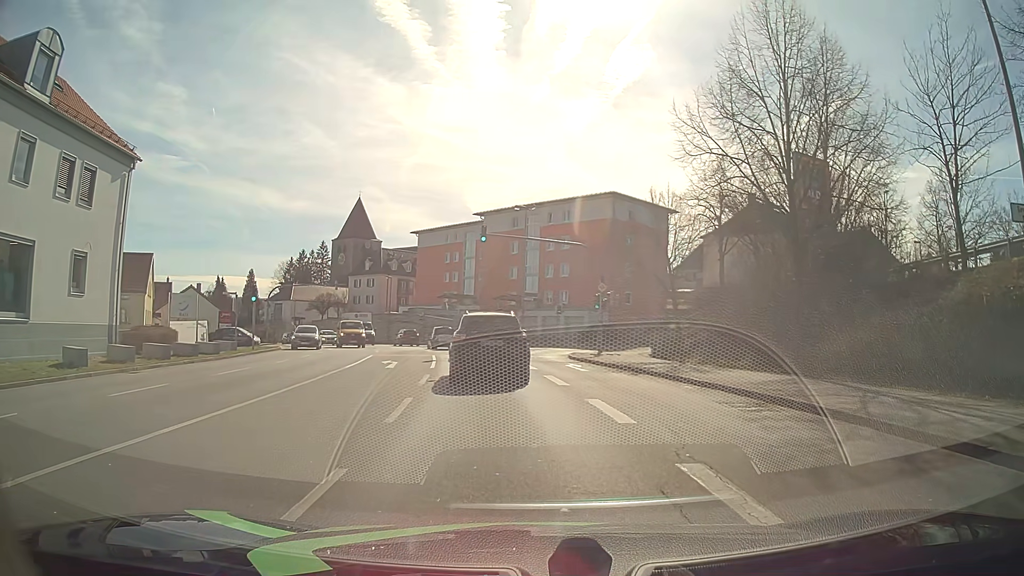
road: tertiary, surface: asphalt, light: Day
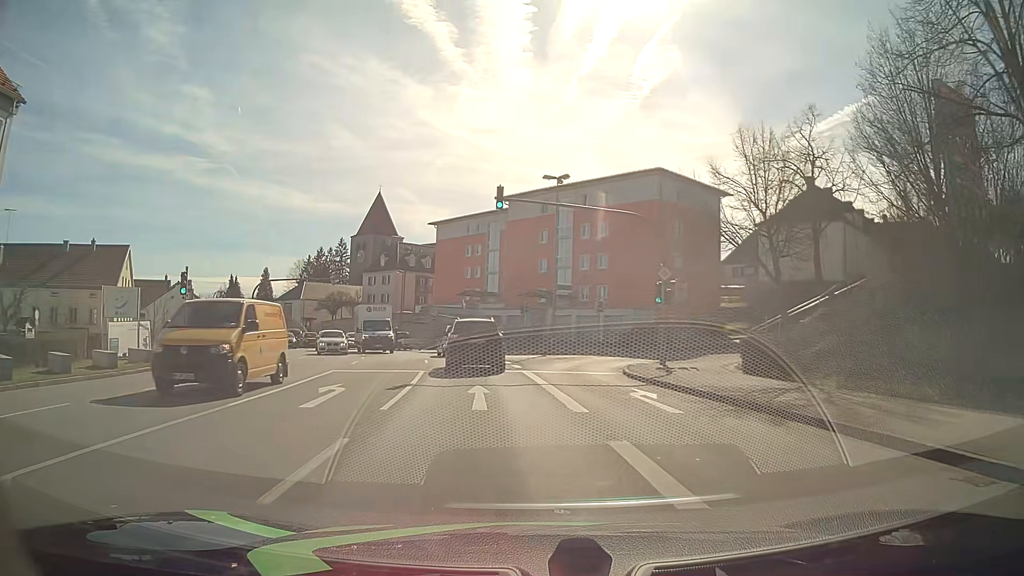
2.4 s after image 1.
(+0.2, +10.9) m; -1°
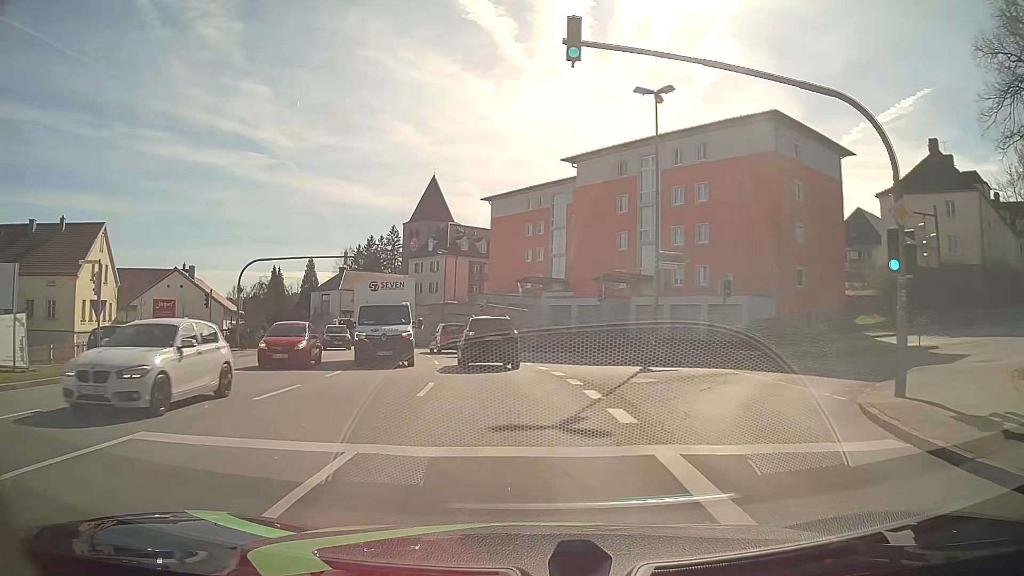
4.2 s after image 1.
(-0.6, +14.3) m; -5°
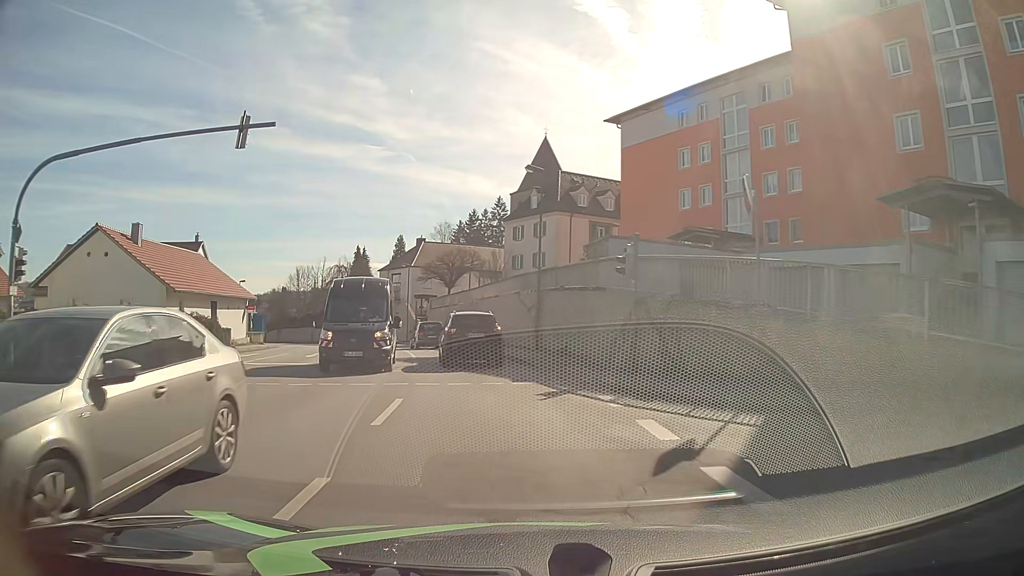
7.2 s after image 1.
(-2.3, +28.3) m; -11°
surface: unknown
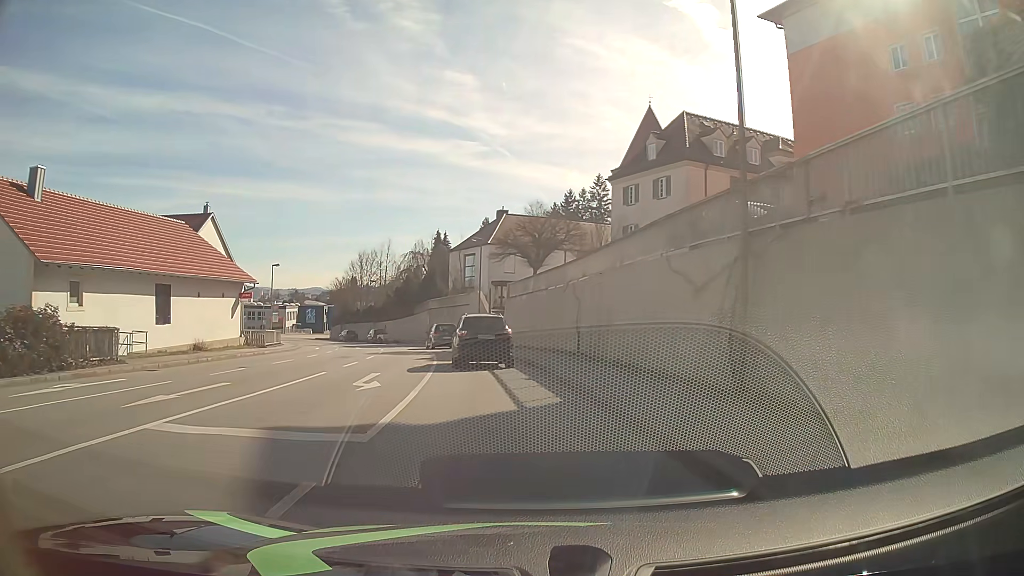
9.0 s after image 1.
(-1.2, +18.5) m; -8°
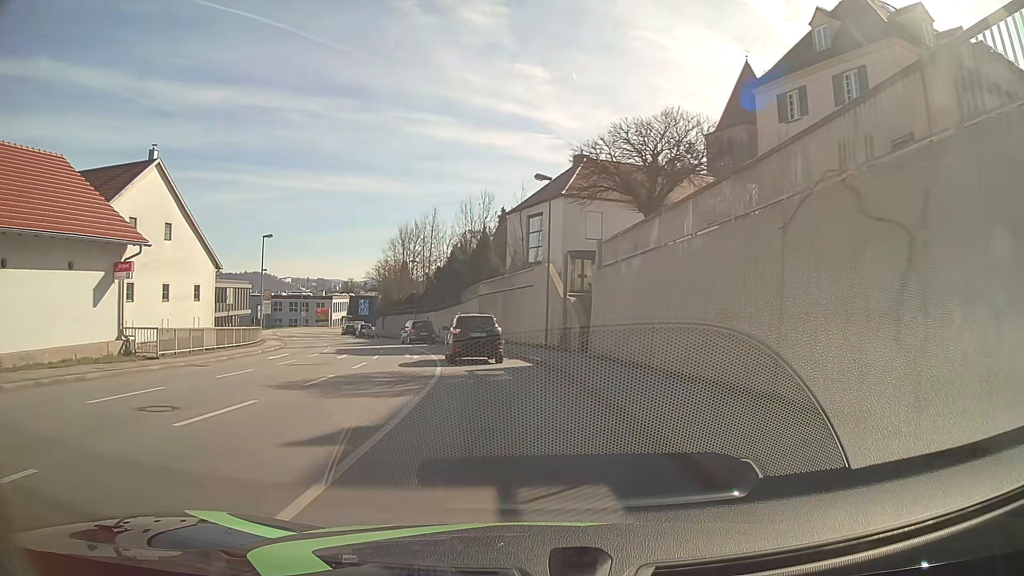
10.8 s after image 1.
(-1.1, +19.8) m; -6°
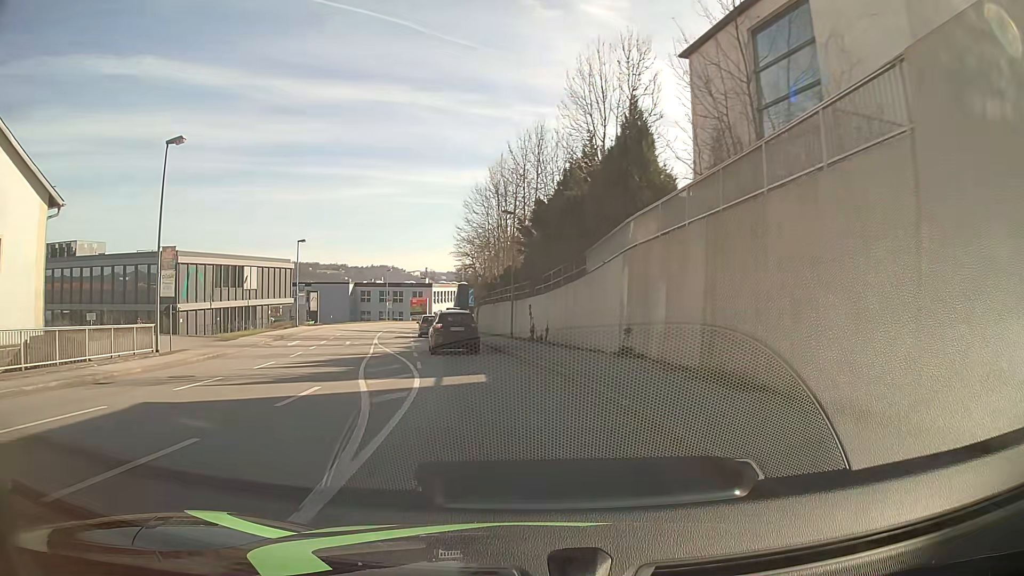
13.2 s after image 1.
(-2.4, +28.7) m; -11°
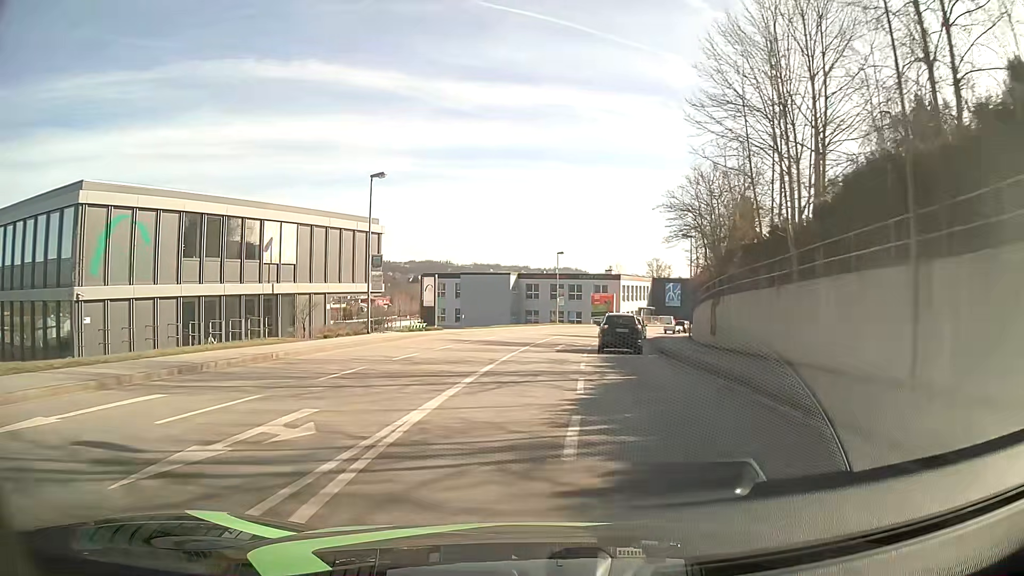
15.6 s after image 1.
(-4.7, +29.8) m; -16°
(0, +10) (0, +20) (+1, +30) (+2, +40) (+4, +50) (+6, +59) (+10, +69) (+14, +78) (+20, +86) (+26, +94) m
